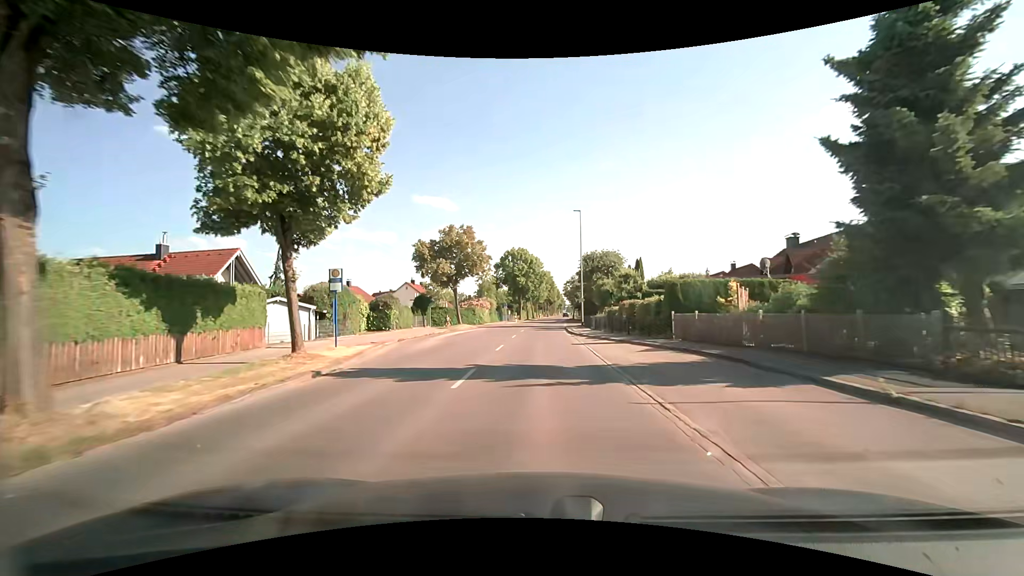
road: tertiary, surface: asphalt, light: Day
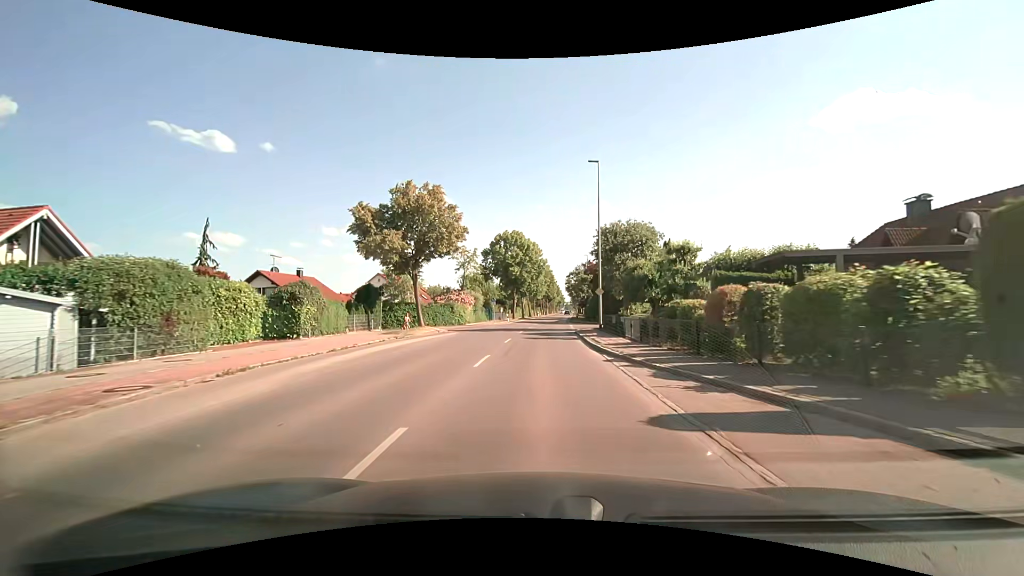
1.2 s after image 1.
(+0.2, +15.2) m; +1°
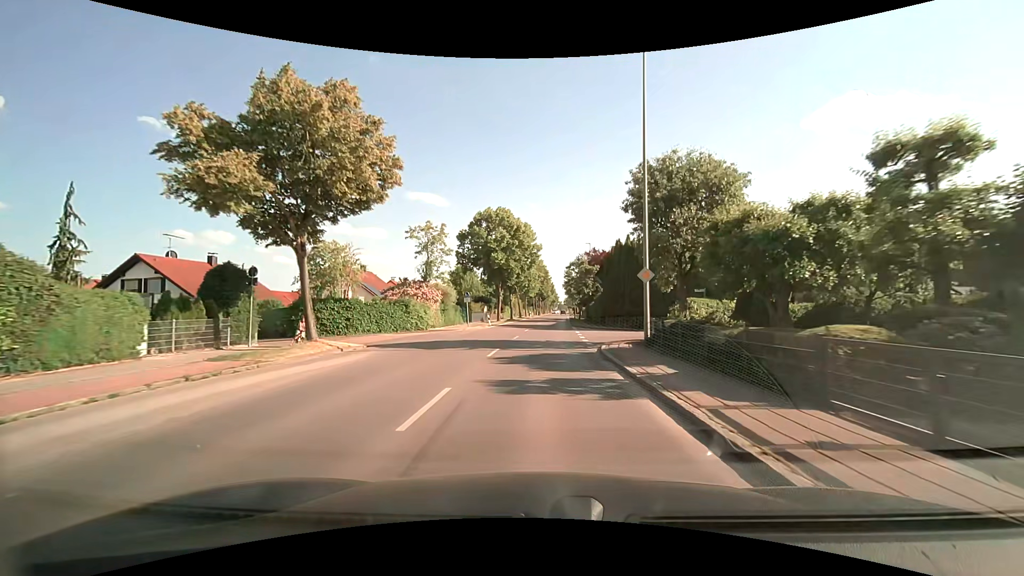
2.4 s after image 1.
(0.0, +15.2) m; 0°
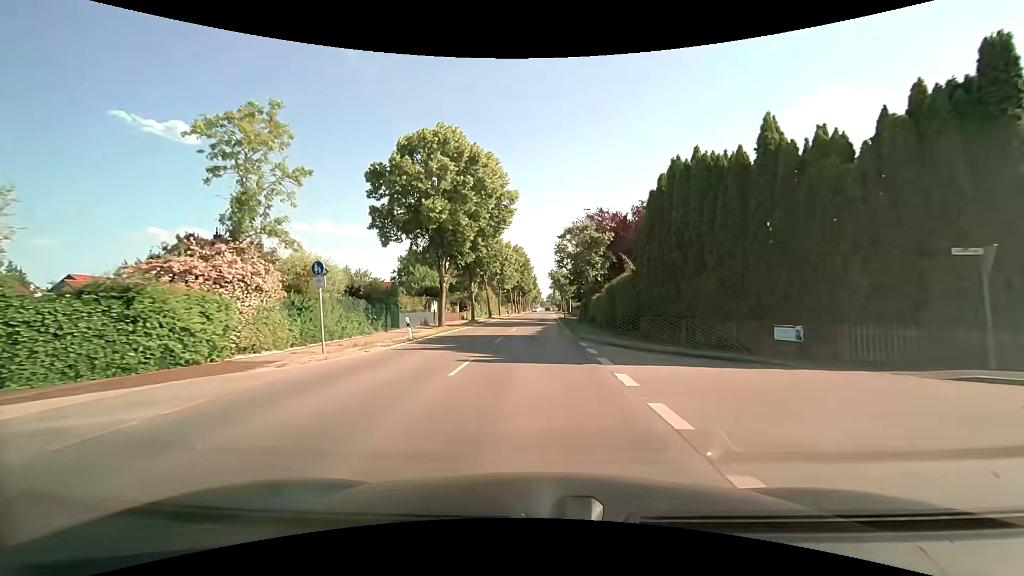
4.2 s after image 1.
(+0.5, +22.8) m; +2°
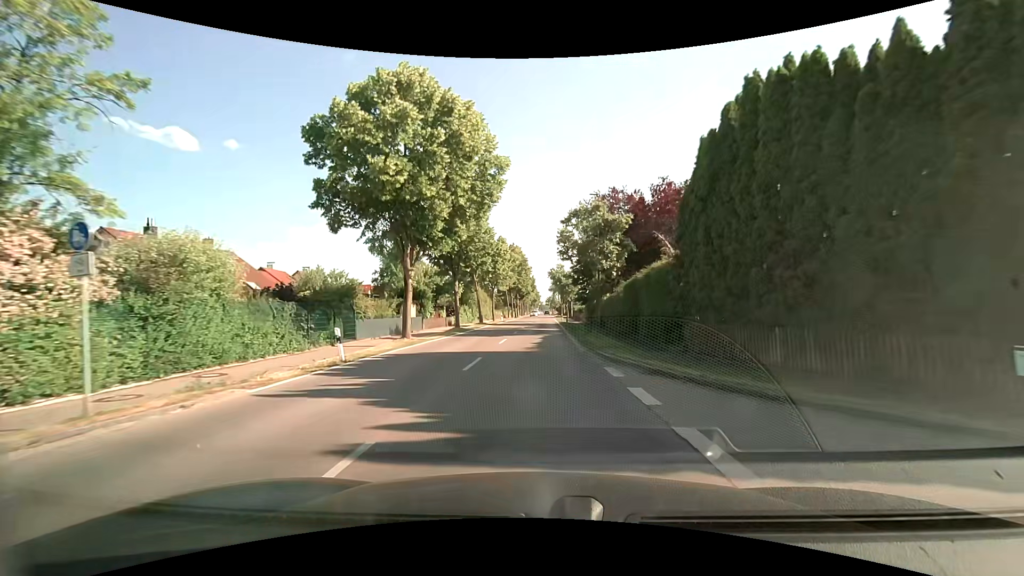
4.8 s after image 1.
(0.0, +7.6) m; 0°
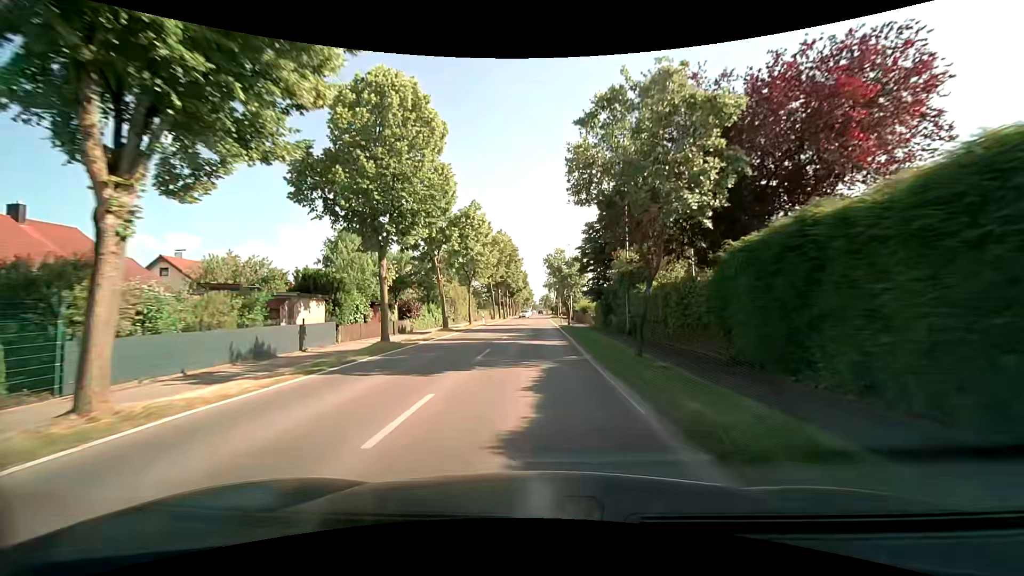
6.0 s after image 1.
(+0.1, +15.3) m; 0°
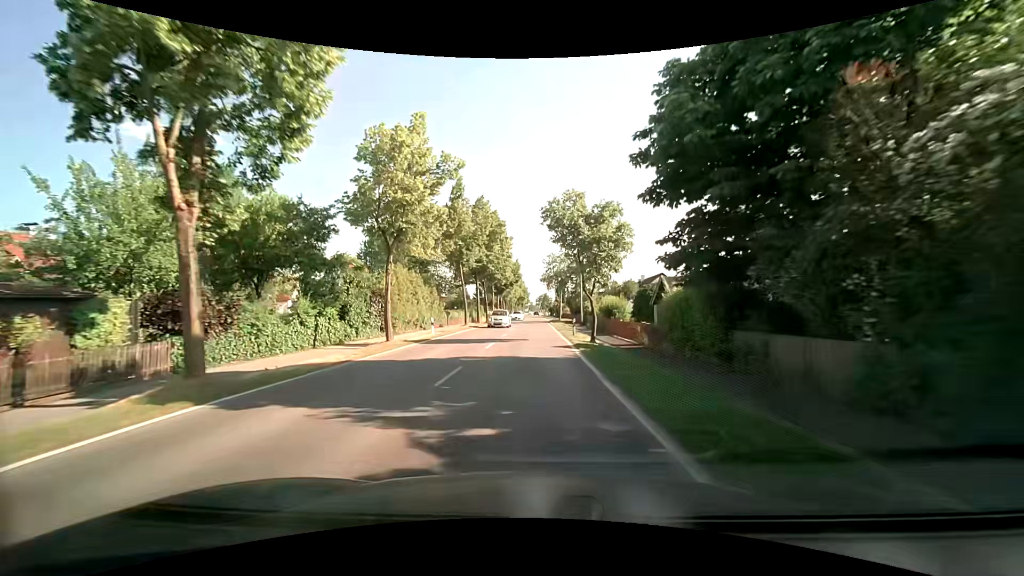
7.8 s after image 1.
(+0.3, +22.9) m; +1°
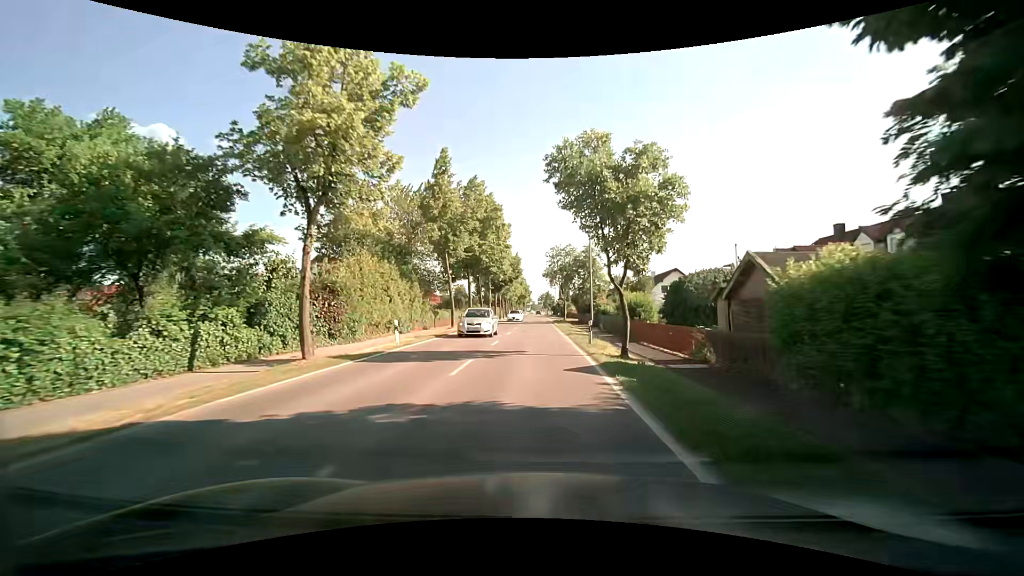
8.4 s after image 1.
(-0.1, +7.7) m; -1°
(0, +10) (0, +20) (0, +30) (0, +40) (0, +50) (0, +60) (0, +70) (0, +80) (0, +90) (0, +100) m
